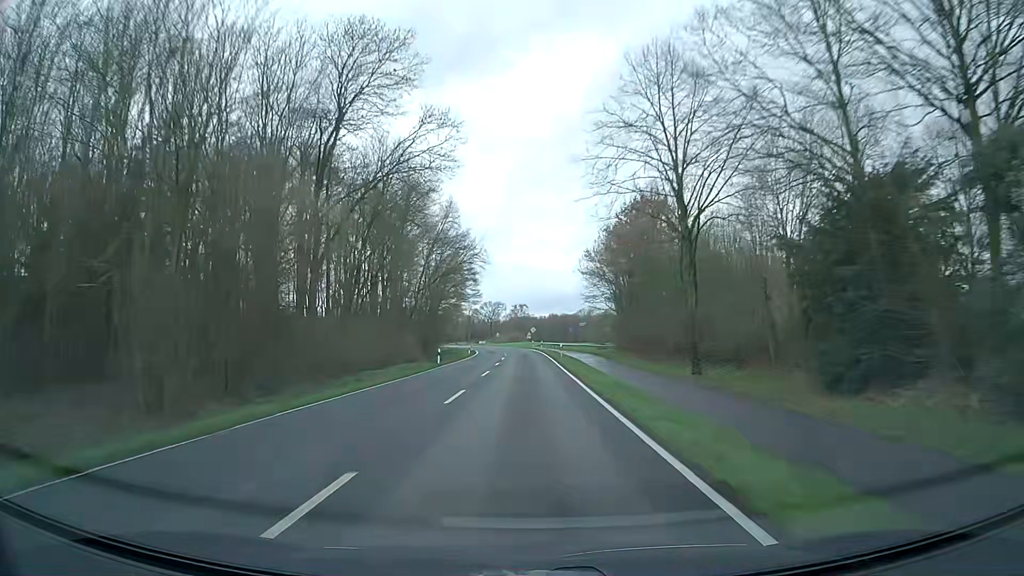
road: secondary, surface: asphalt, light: Day
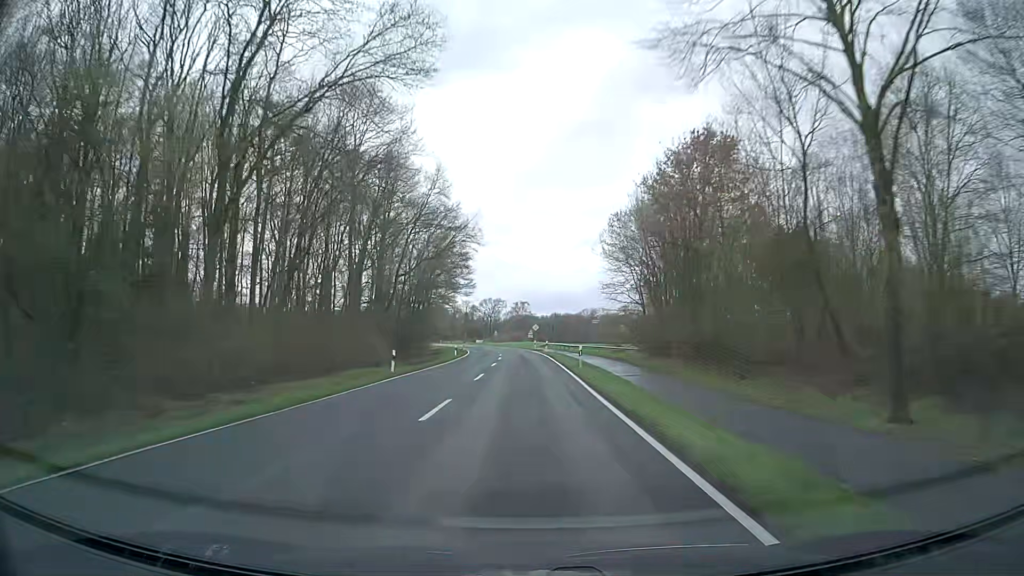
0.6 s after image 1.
(0.0, +15.5) m; 0°
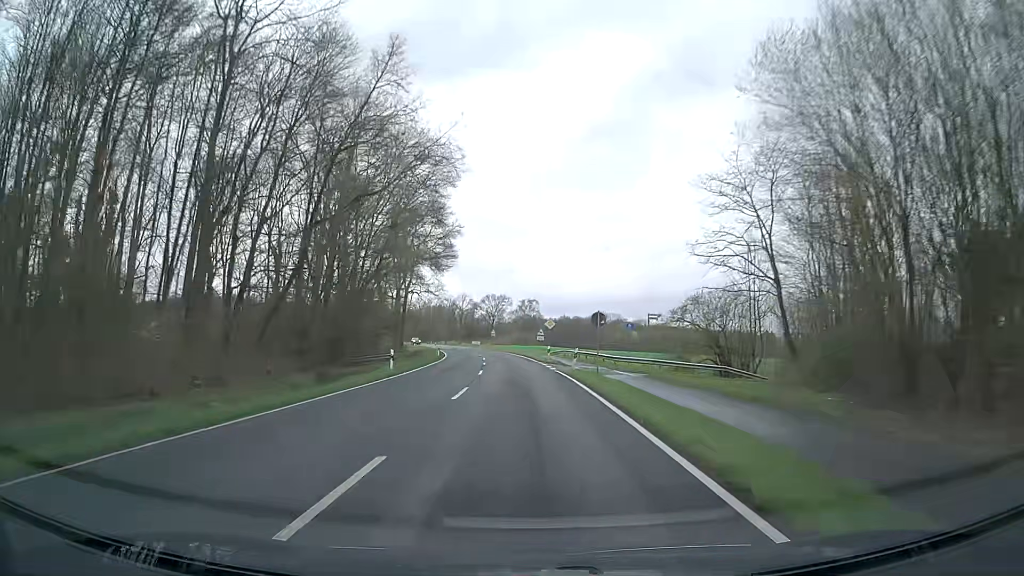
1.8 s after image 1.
(-0.1, +31.1) m; -1°
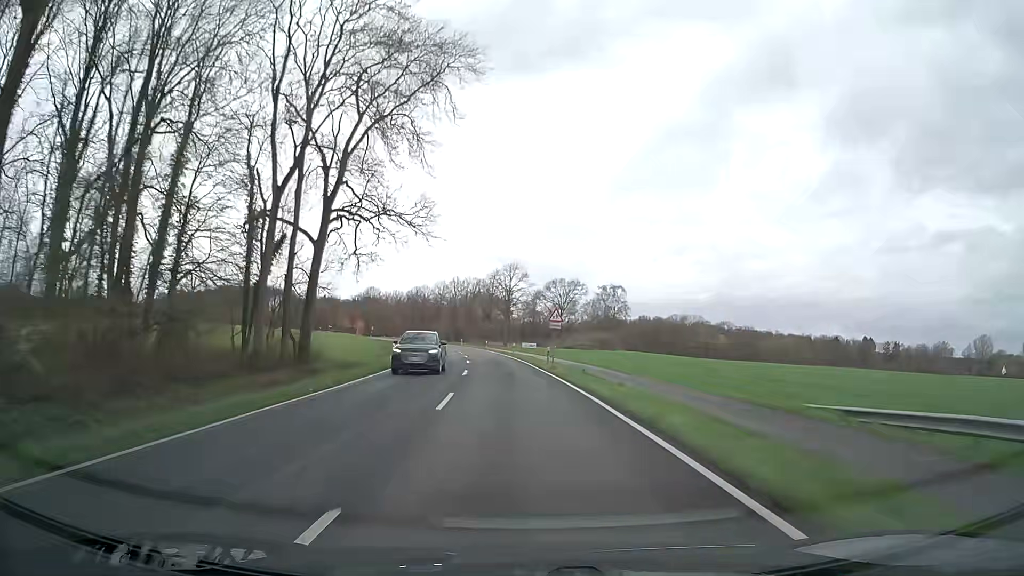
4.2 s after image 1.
(-2.3, +62.5) m; -5°
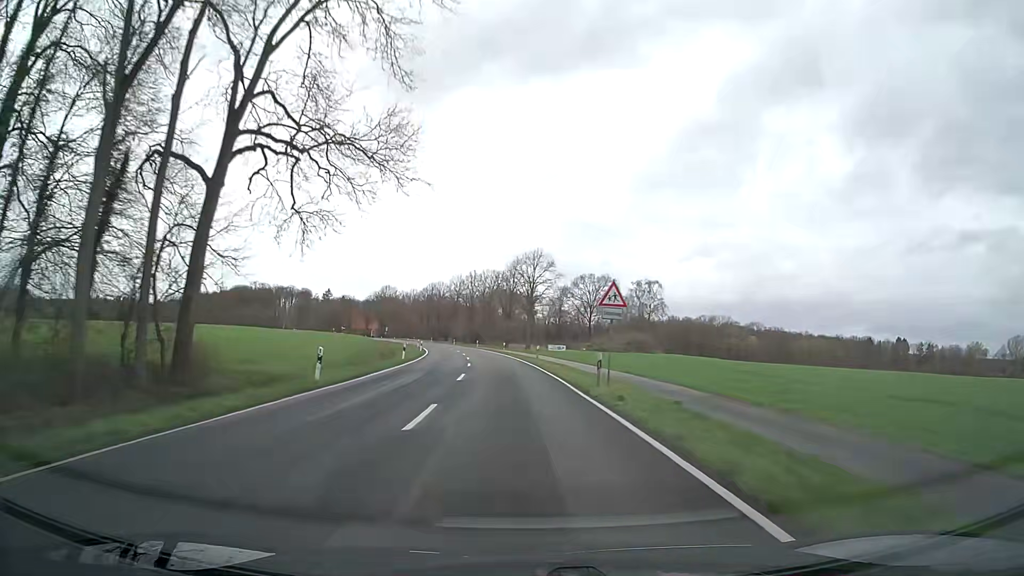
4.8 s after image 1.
(-0.2, +15.7) m; -2°
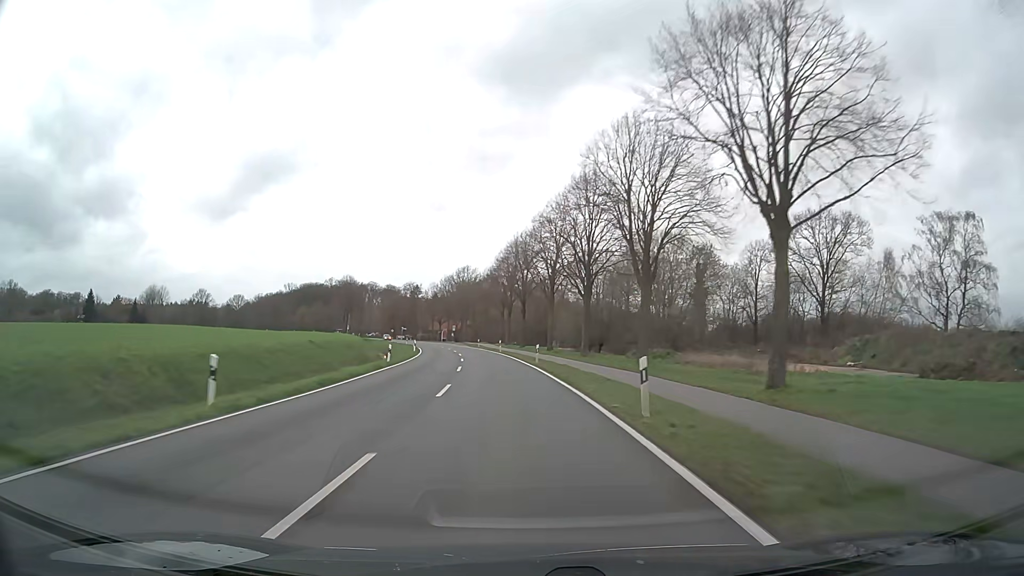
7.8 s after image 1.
(-6.8, +78.3) m; -10°
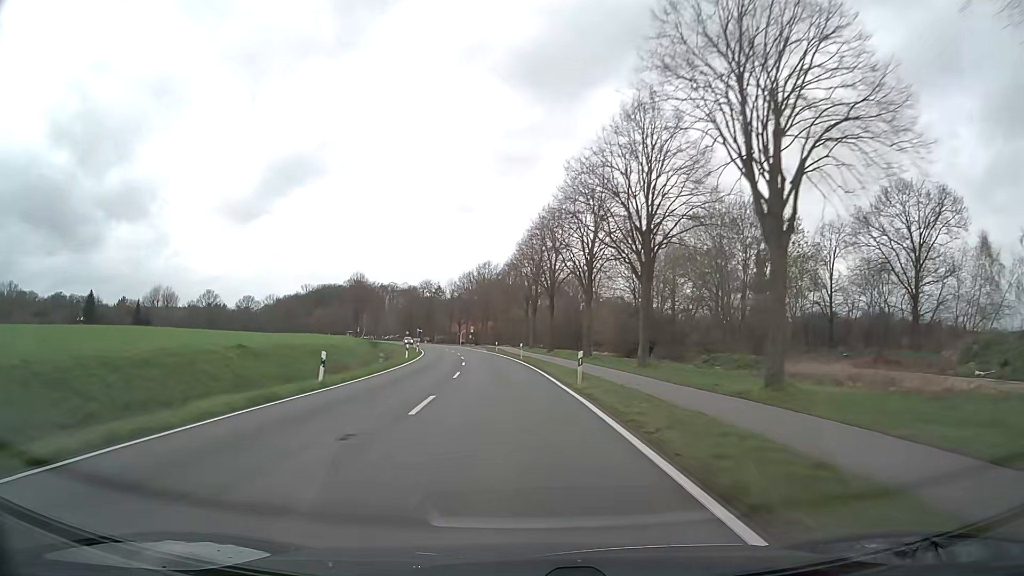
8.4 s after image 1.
(-0.2, +15.7) m; -2°
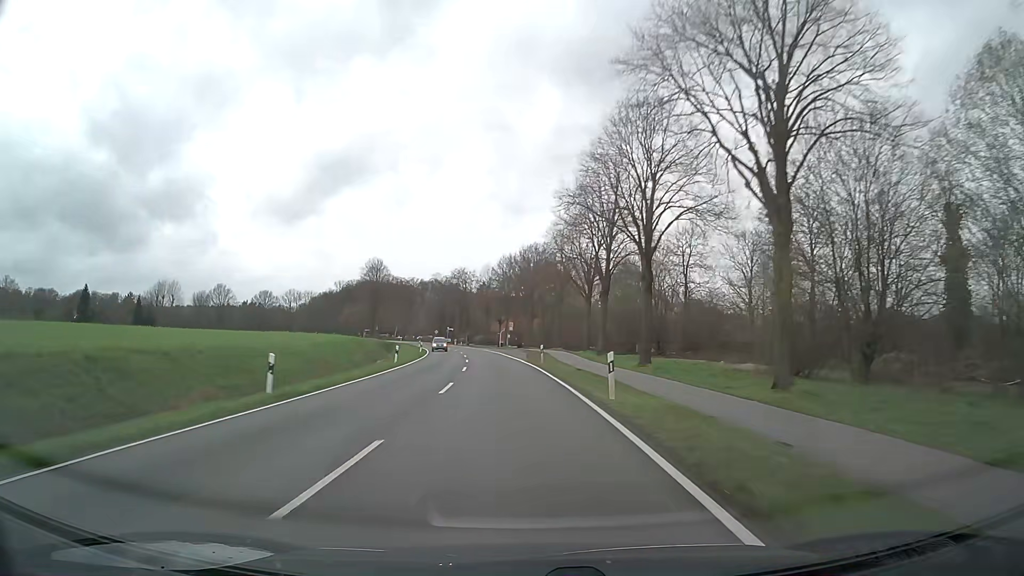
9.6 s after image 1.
(-1.2, +31.4) m; -4°
(0, +10) (0, +20) (-1, +30) (-2, +40) (-3, +50) (-4, +60) (-5, +70) (-7, +80) (-9, +89) (-11, +99) m
